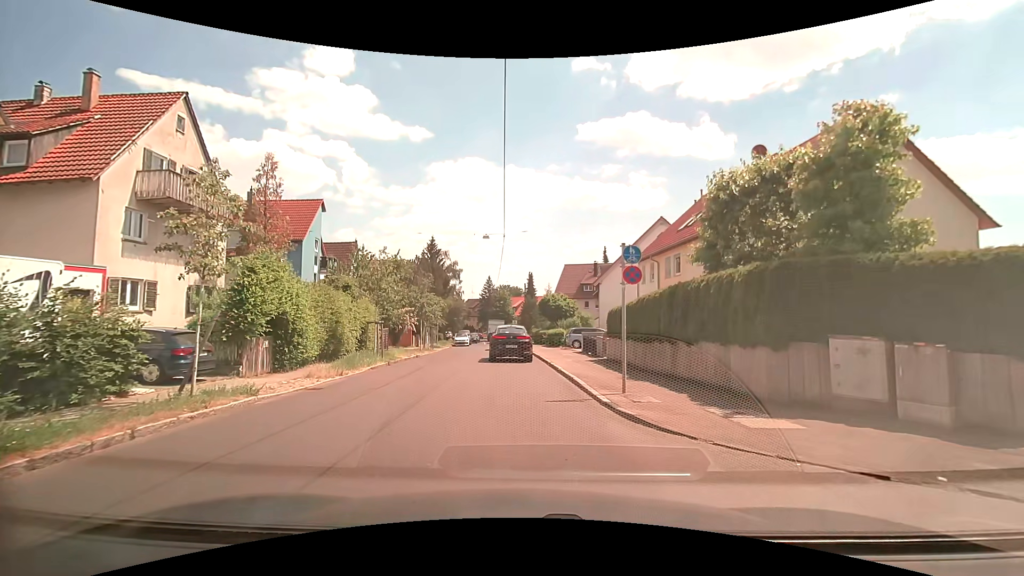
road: tertiary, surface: asphalt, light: Day
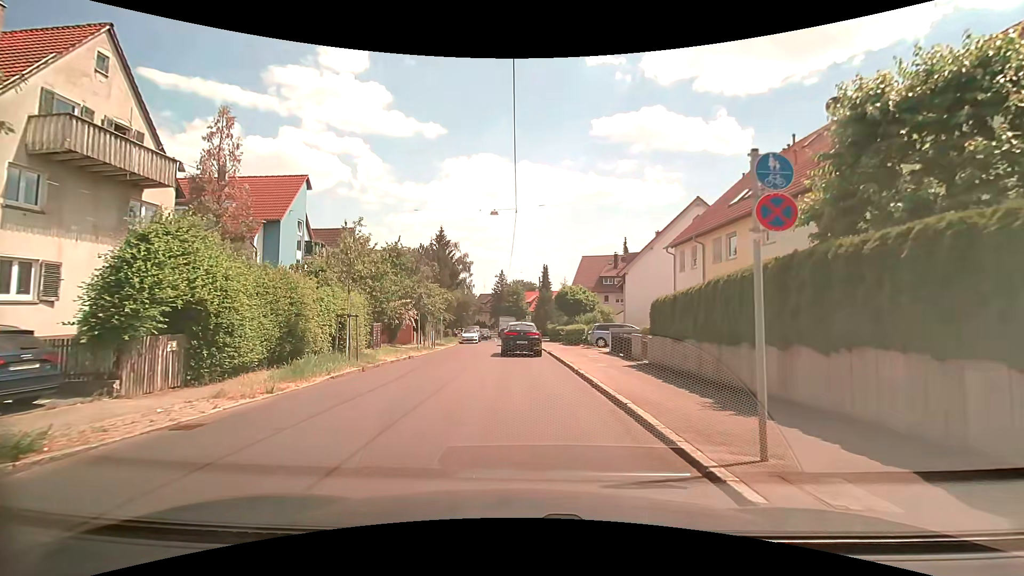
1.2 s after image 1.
(-0.1, +5.6) m; -1°
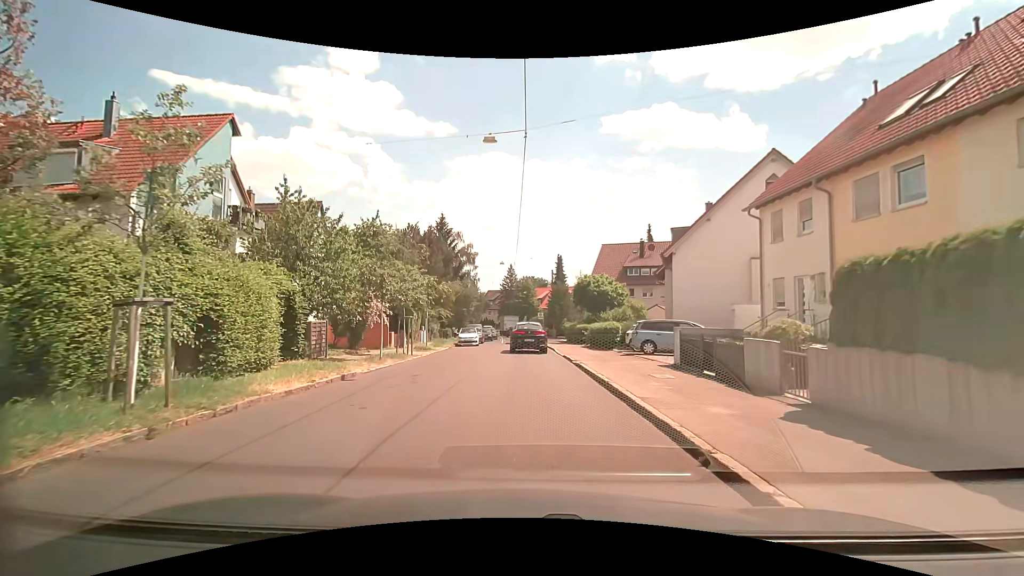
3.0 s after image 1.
(-0.2, +10.1) m; -2°
